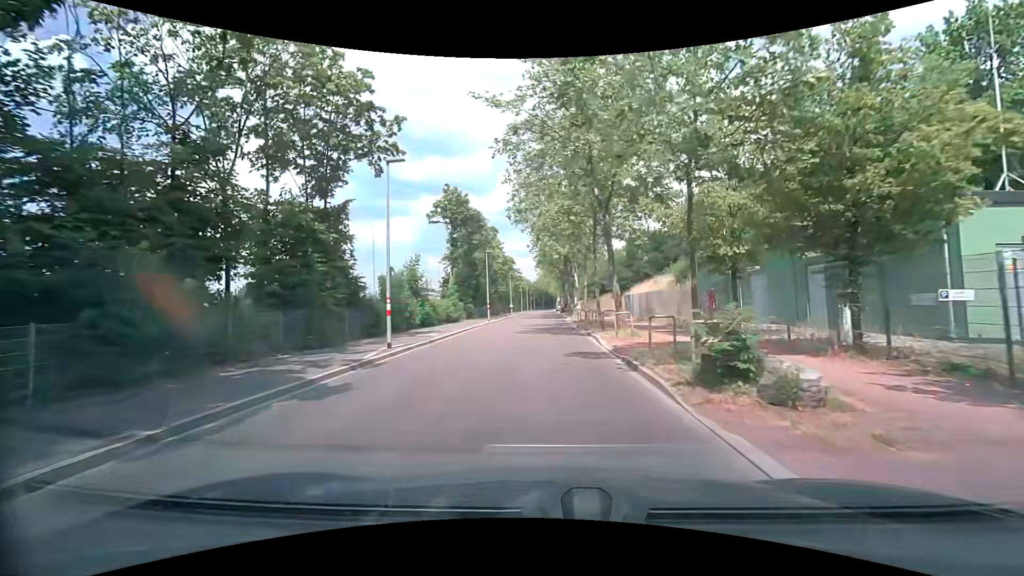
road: tertiary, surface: asphalt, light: Day
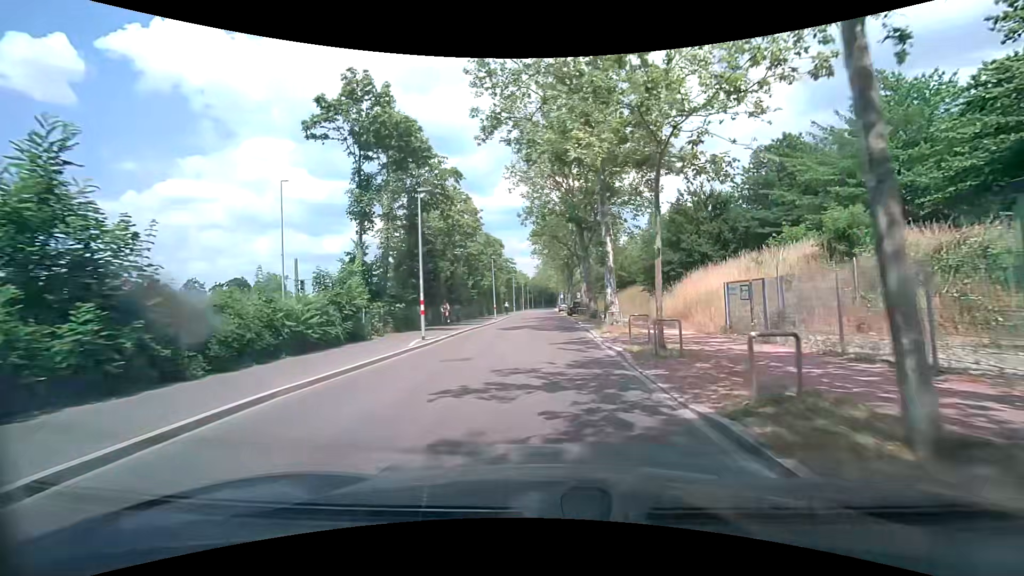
(-0.1, +23.4) m; 0°
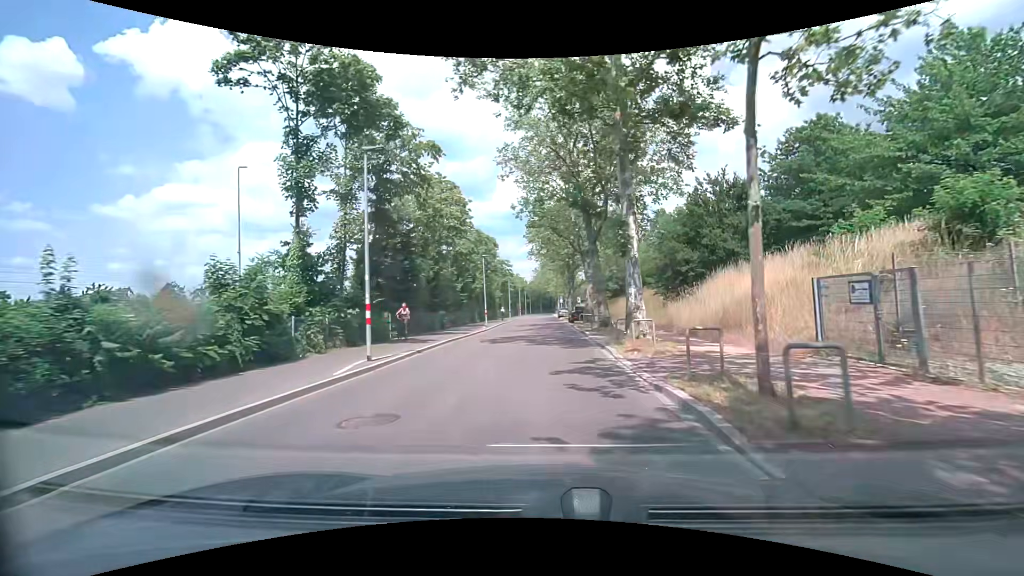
(0.0, +6.1) m; 0°
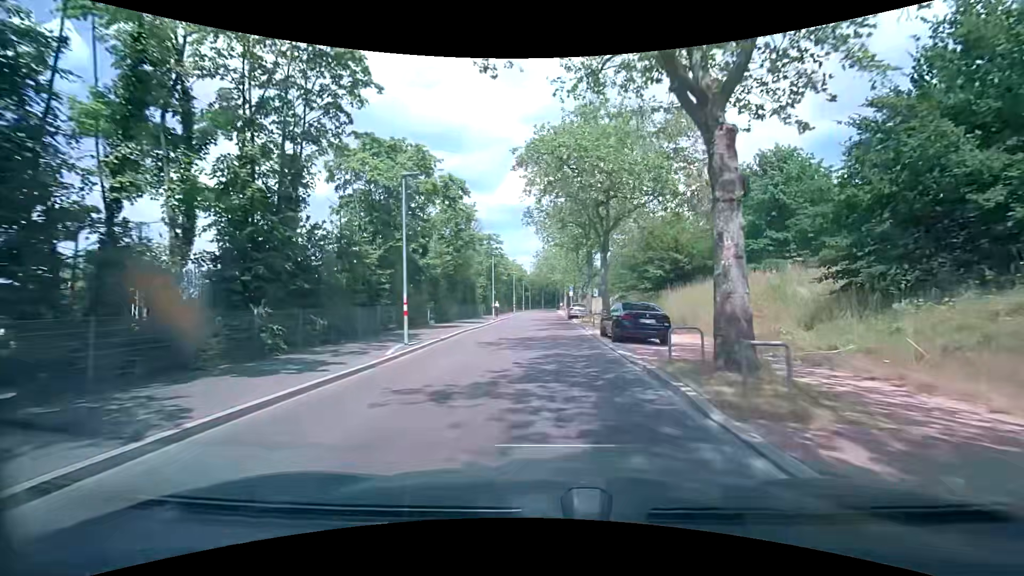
(-0.1, +25.0) m; 0°
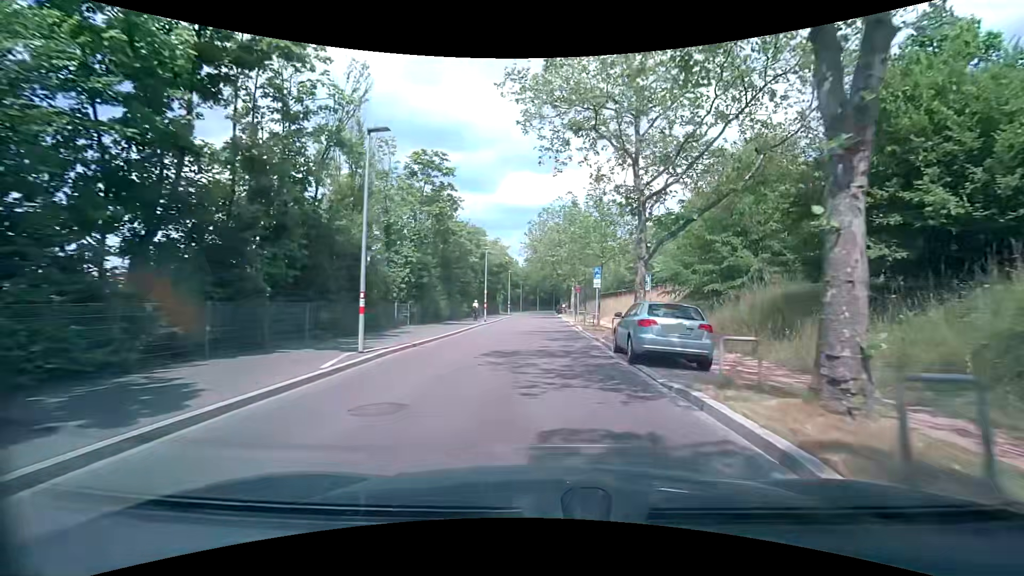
(+0.1, +32.0) m; +1°
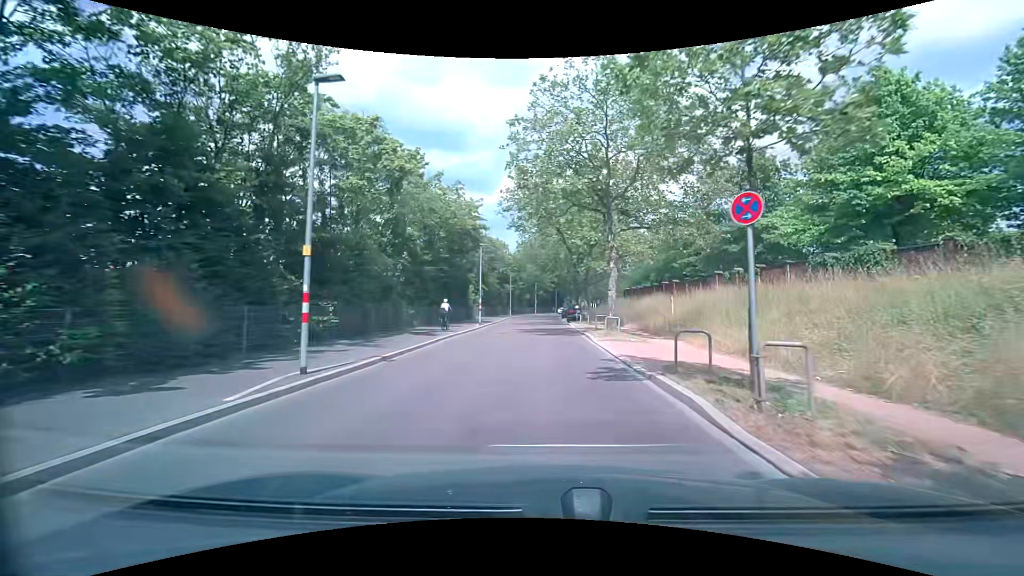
(-0.1, +31.0) m; -1°
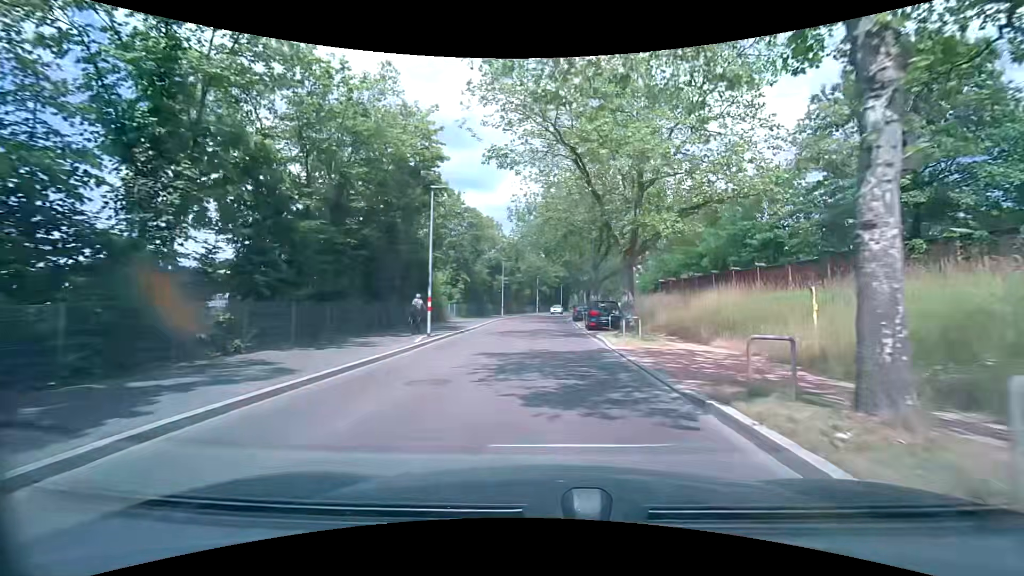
(+0.1, +17.7) m; 0°
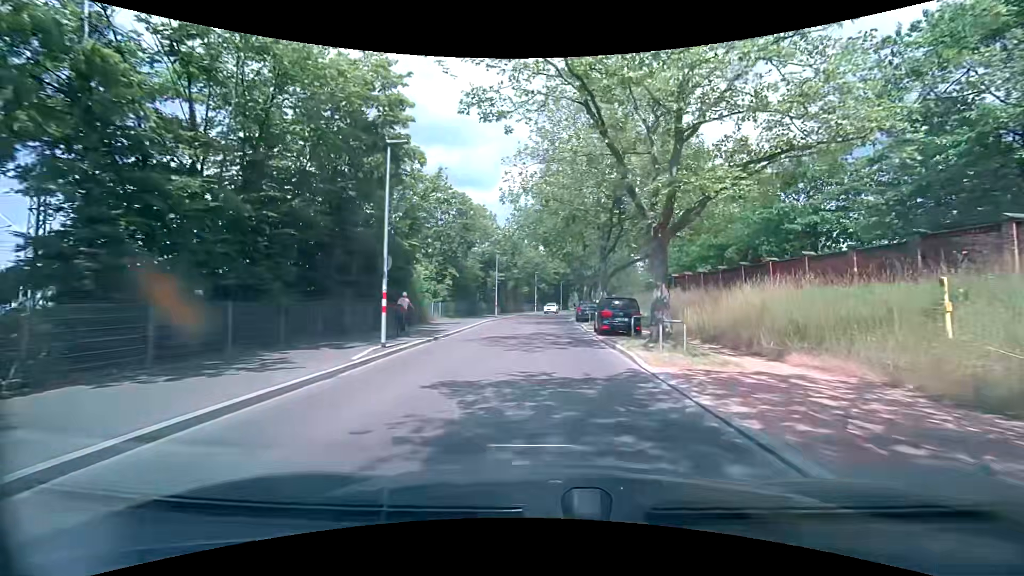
(0.0, +5.5) m; 0°
(0, +10) (0, +20) (+1, +30) (+1, +40) (+1, +50) (+2, +60) (+4, +70) (+5, +80) (+7, +90) (+8, +99) m
